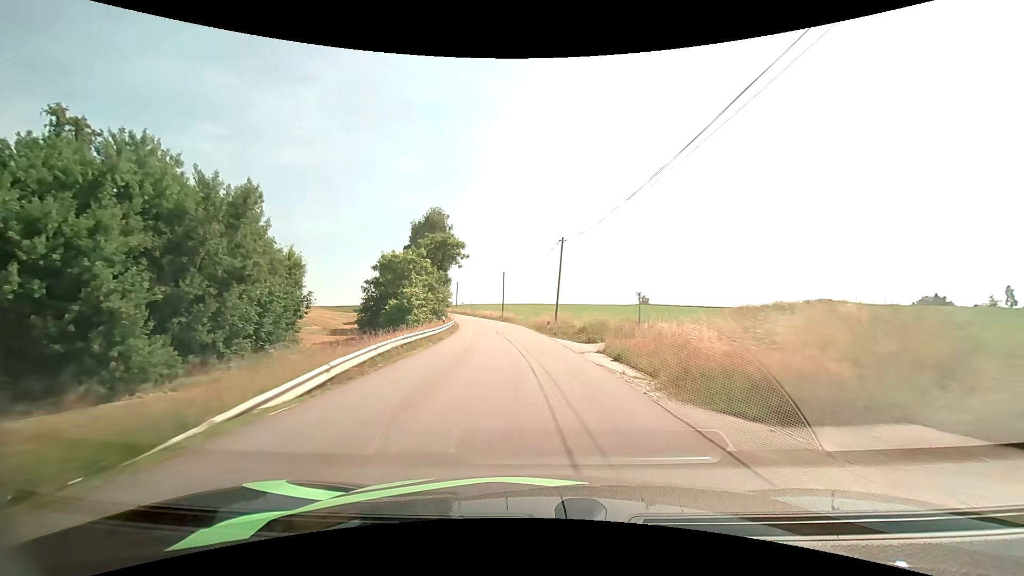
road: unclassified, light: Day
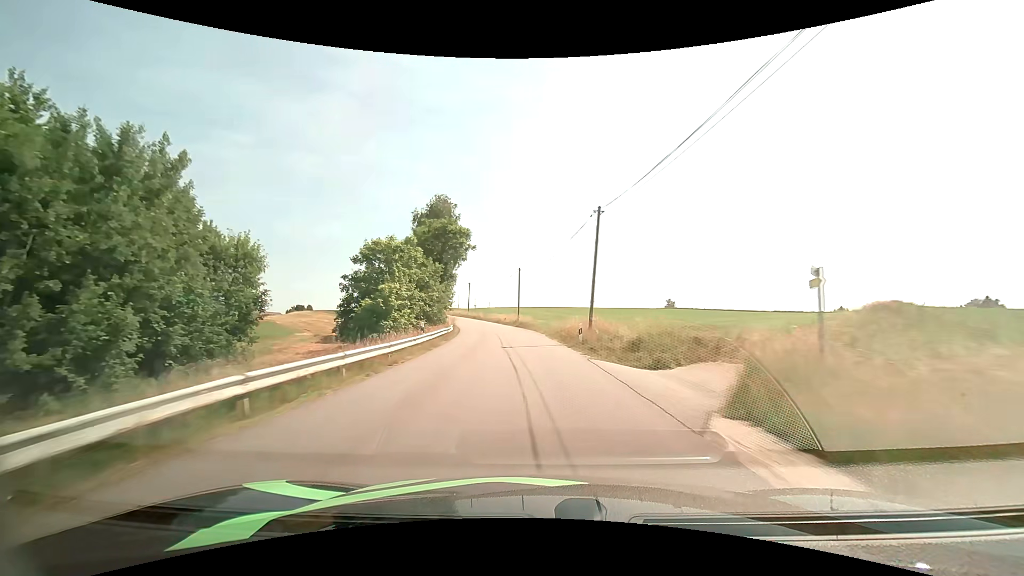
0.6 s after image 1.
(-0.2, +11.1) m; -2°
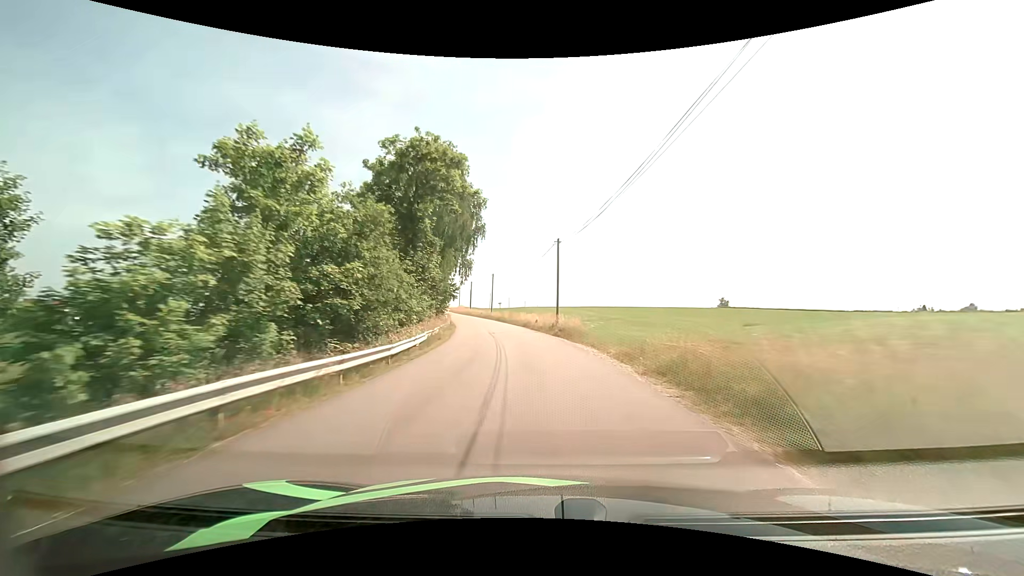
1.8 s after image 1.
(-0.8, +21.4) m; -4°
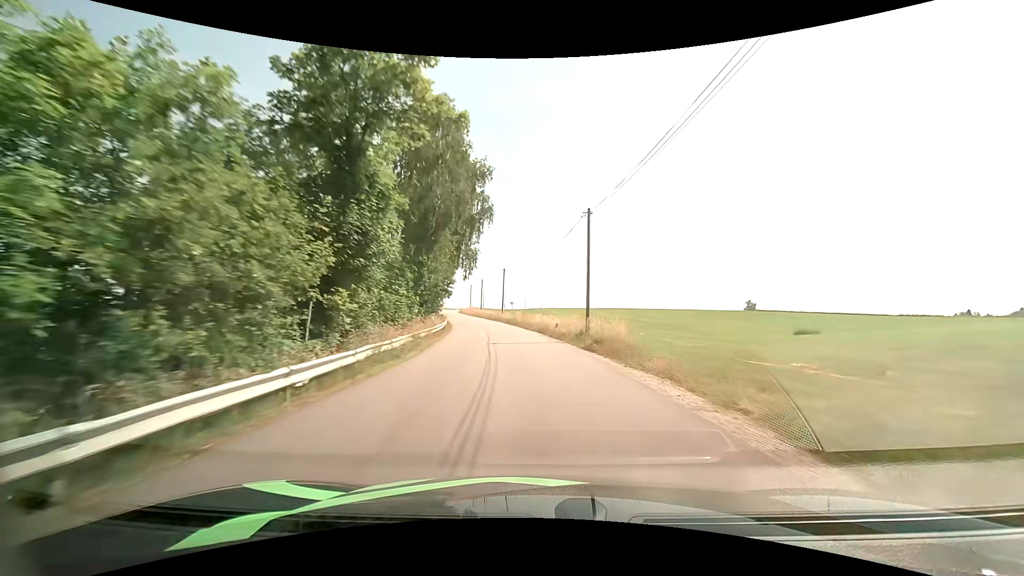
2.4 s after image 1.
(-0.2, +10.3) m; -2°
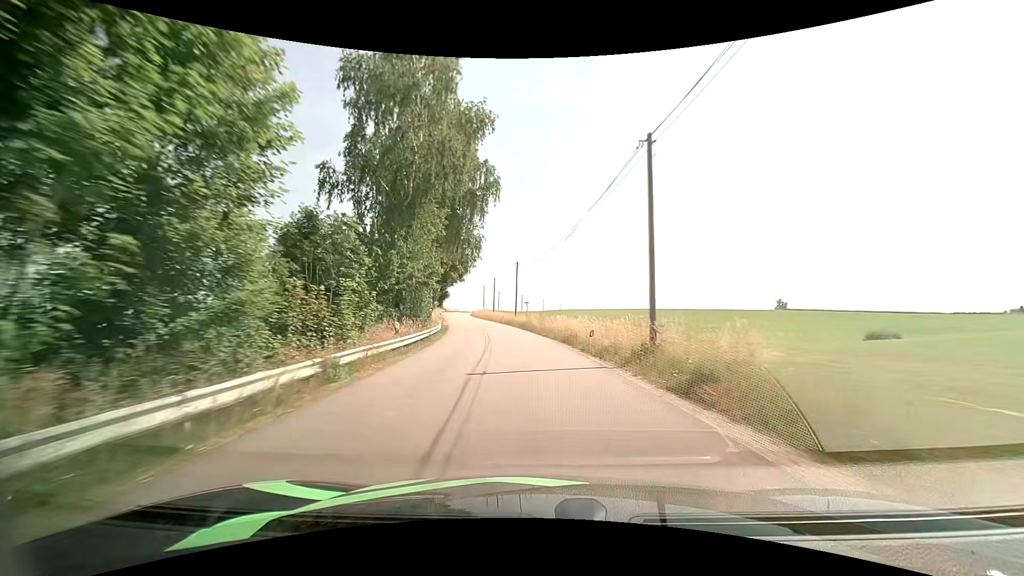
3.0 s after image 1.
(-0.2, +10.2) m; -2°
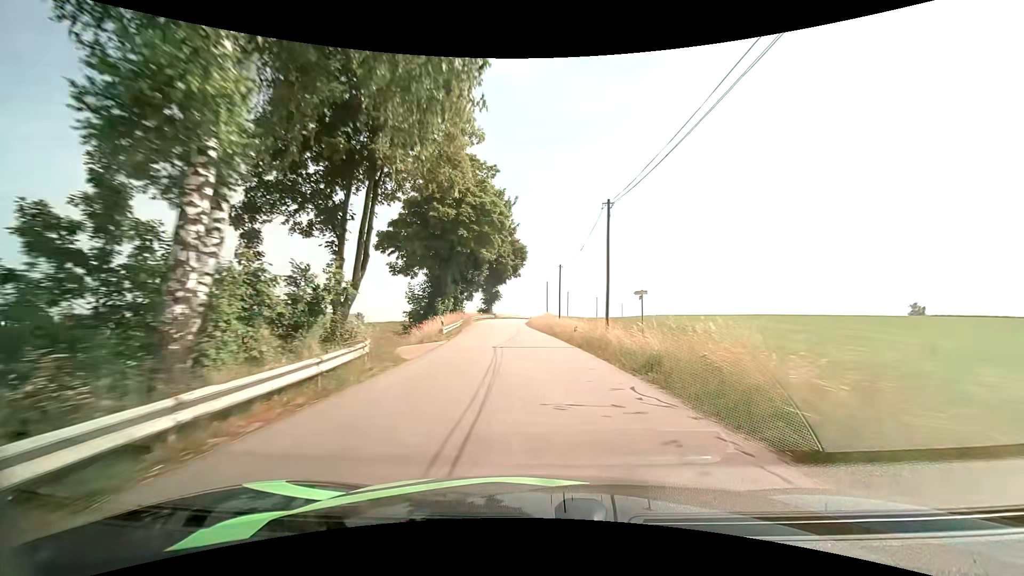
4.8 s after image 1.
(-2.1, +29.3) m; -8°
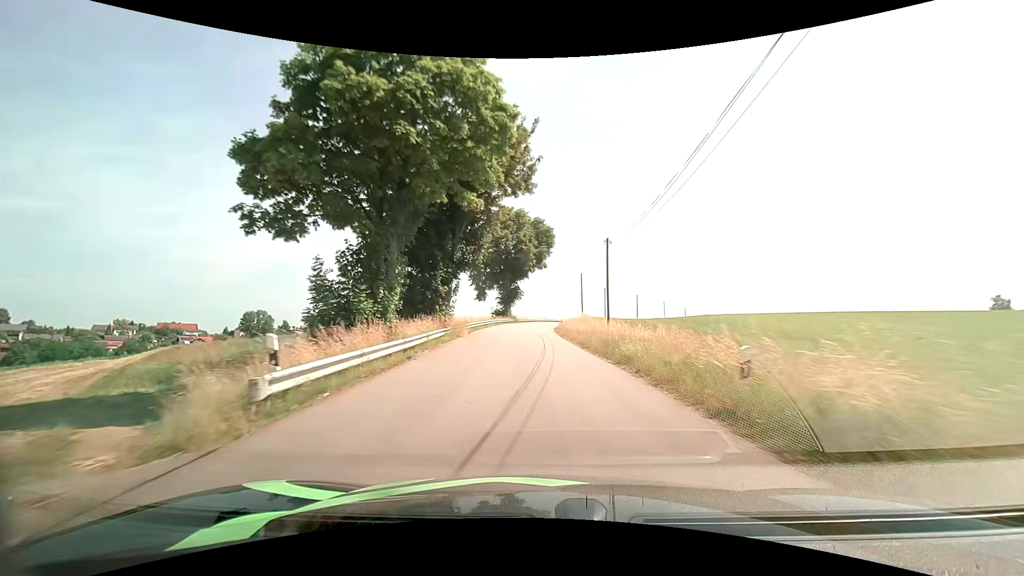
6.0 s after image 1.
(-0.5, +18.4) m; -3°
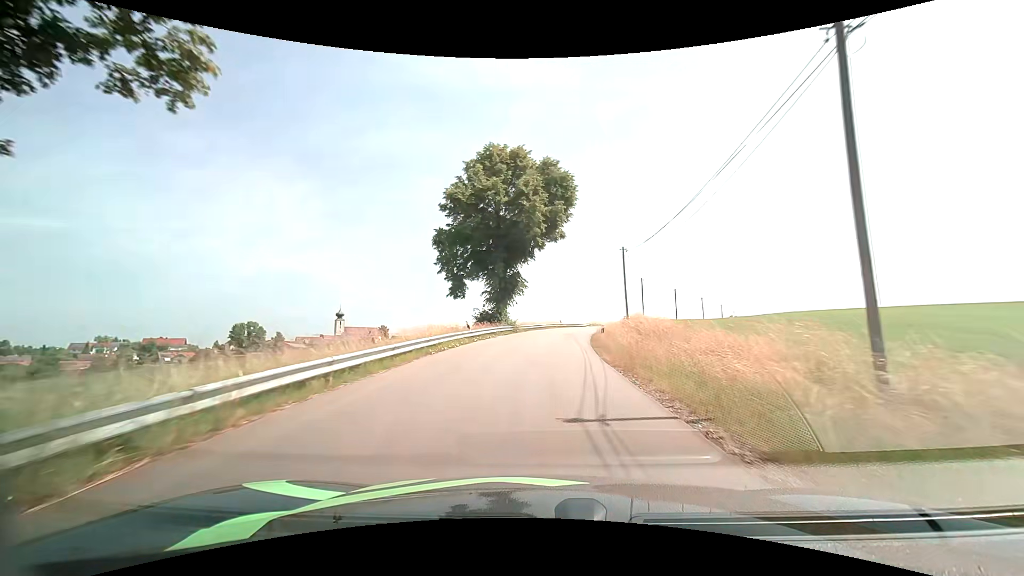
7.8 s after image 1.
(-0.6, +25.2) m; -2°
(0, +10) (0, +20) (+1, +30) (+2, +40) (+4, +50) (+7, +59) (+10, +69) (+13, +78) (+17, +87) (+22, +96) m
